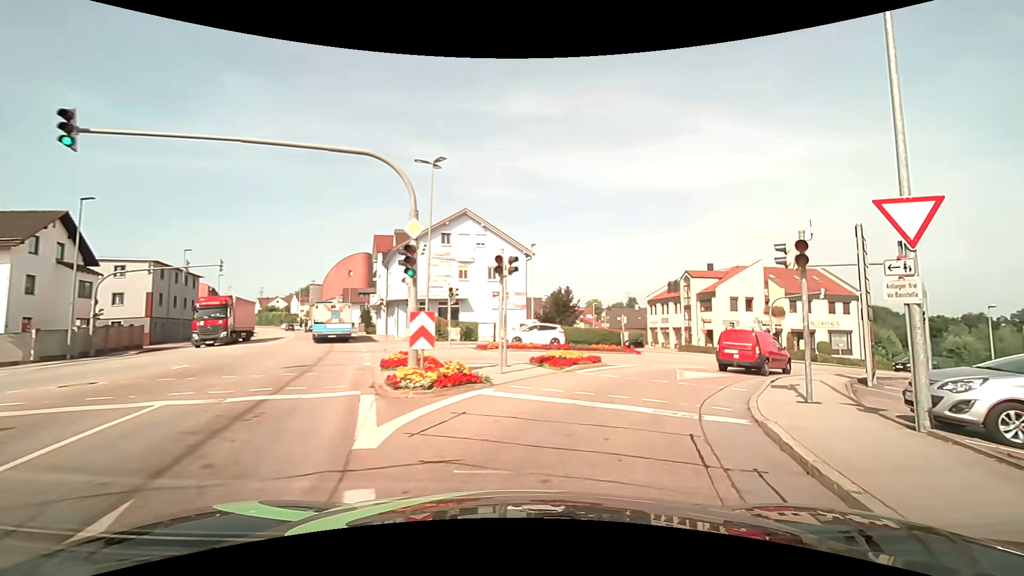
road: tertiary_link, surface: asphalt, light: Day
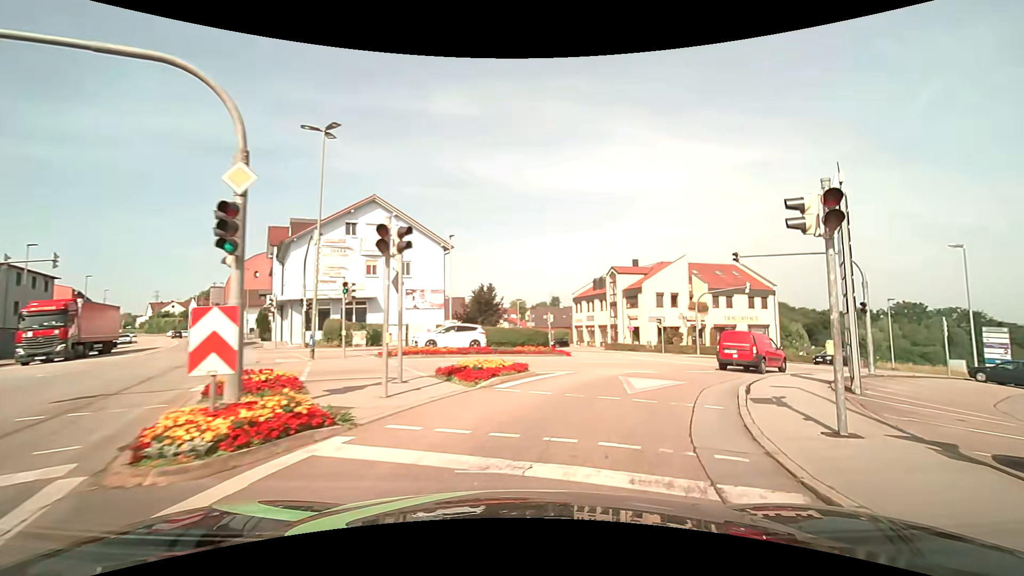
(+0.3, +4.2) m; +9°
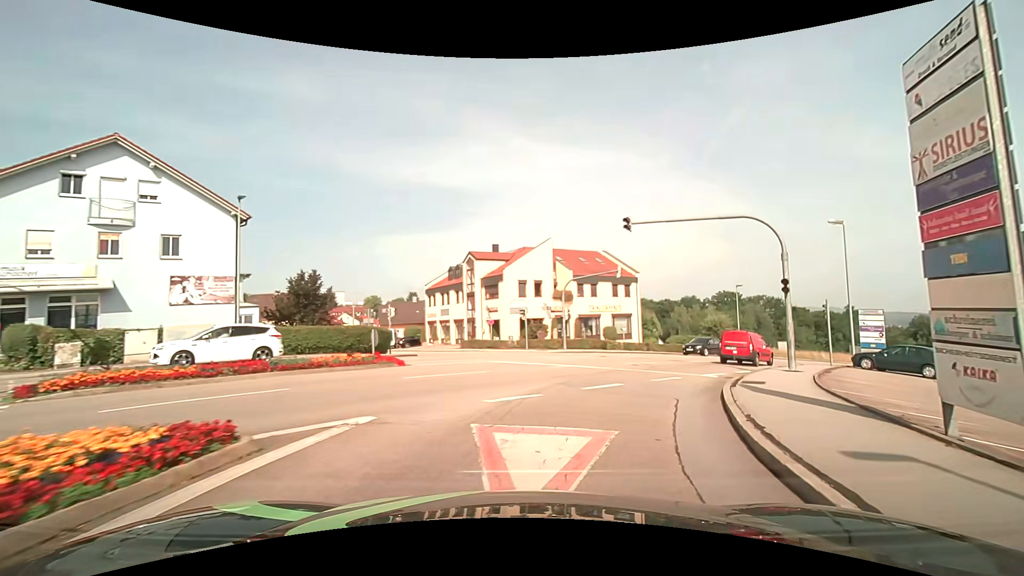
(+1.3, +8.5) m; +16°
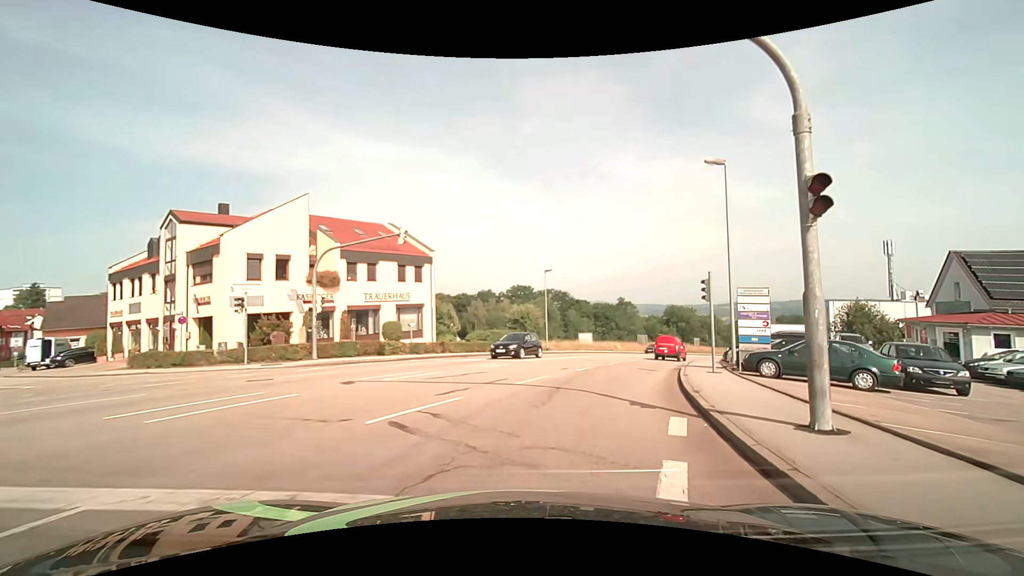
(+2.9, +13.6) m; +23°
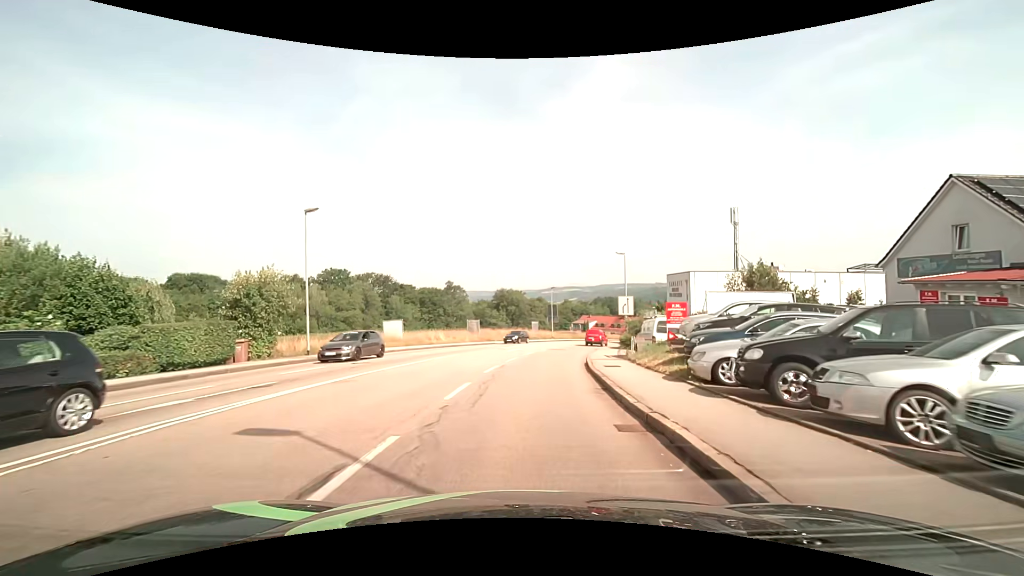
(+4.3, +20.7) m; +19°
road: tertiary
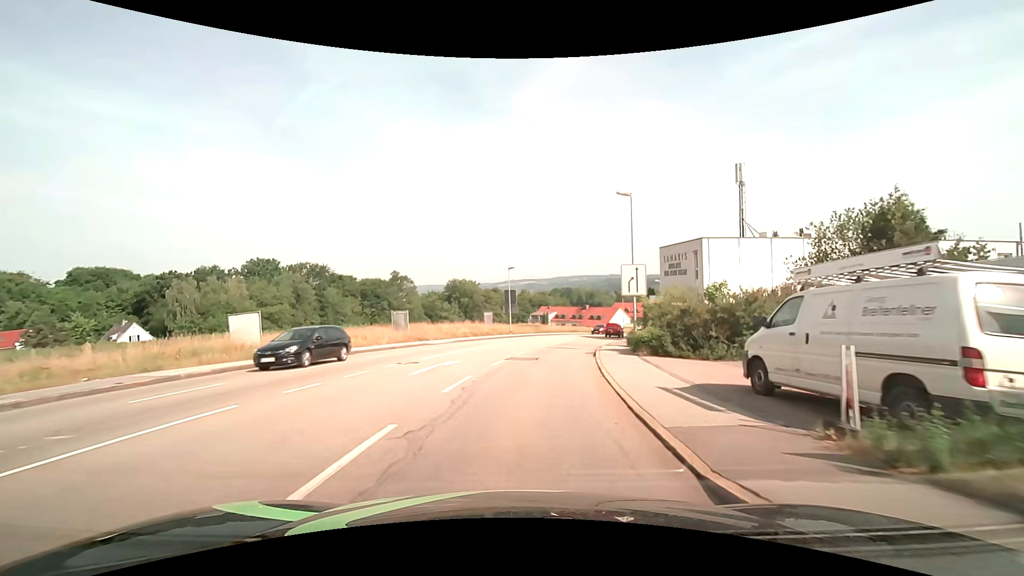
(+0.9, +17.5) m; +6°
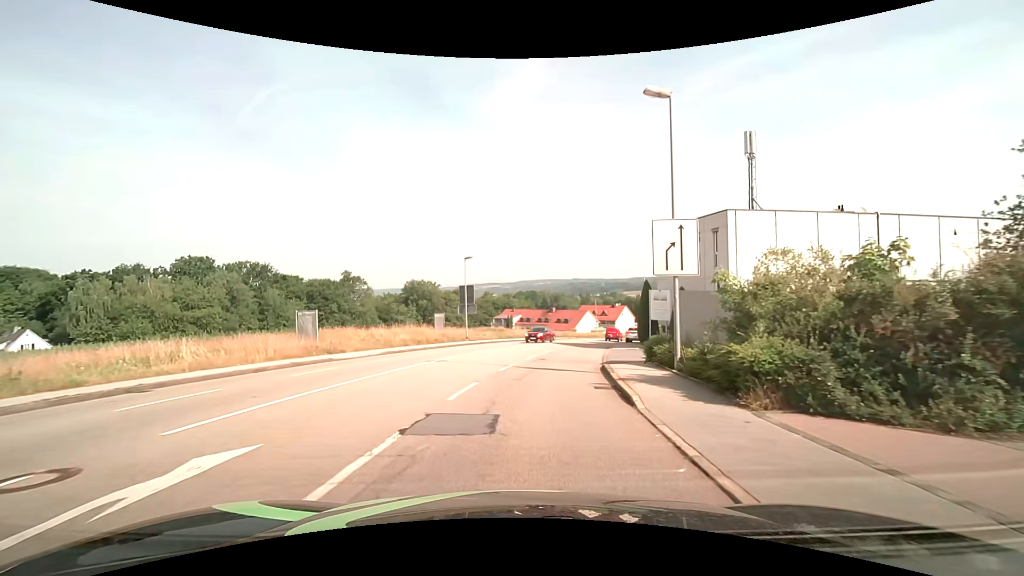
(+0.3, +12.1) m; +4°
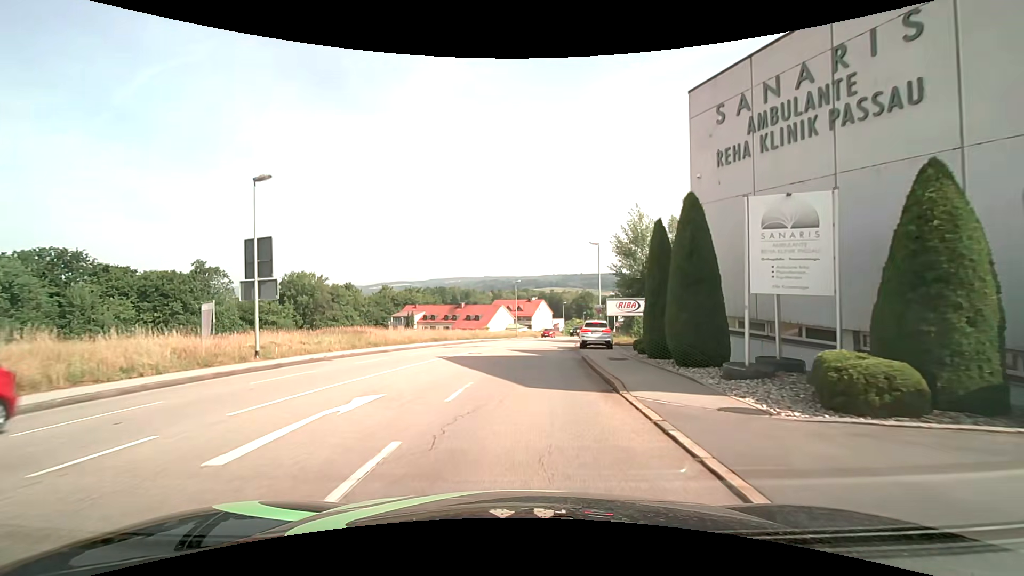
(+2.1, +24.8) m; +10°
(0, +10) (0, +20) (+1, +30) (+2, +40) (+4, +50) (+6, +60) (+8, +69) (+11, +79) (+13, +89) (+15, +99) m
